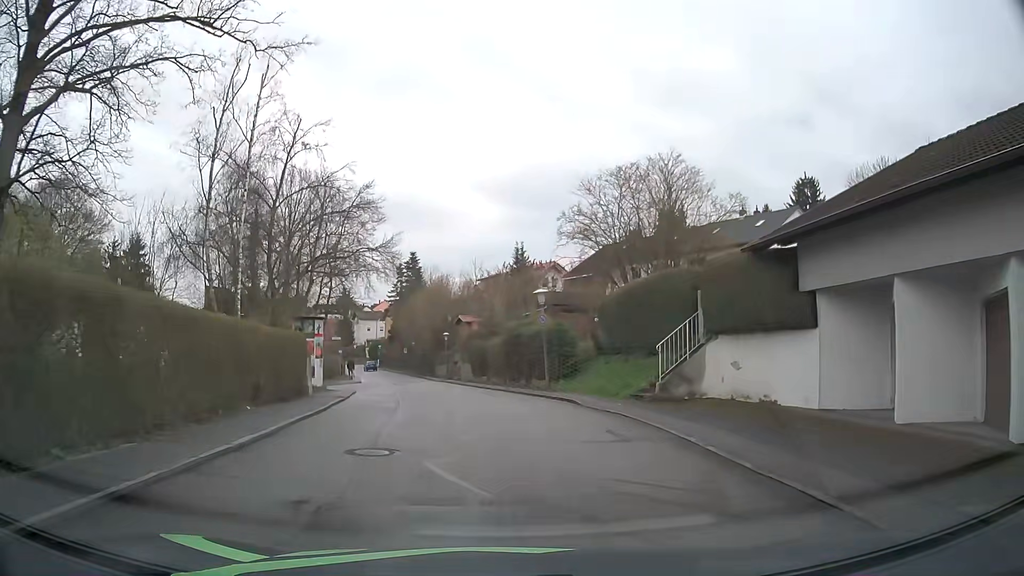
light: Day
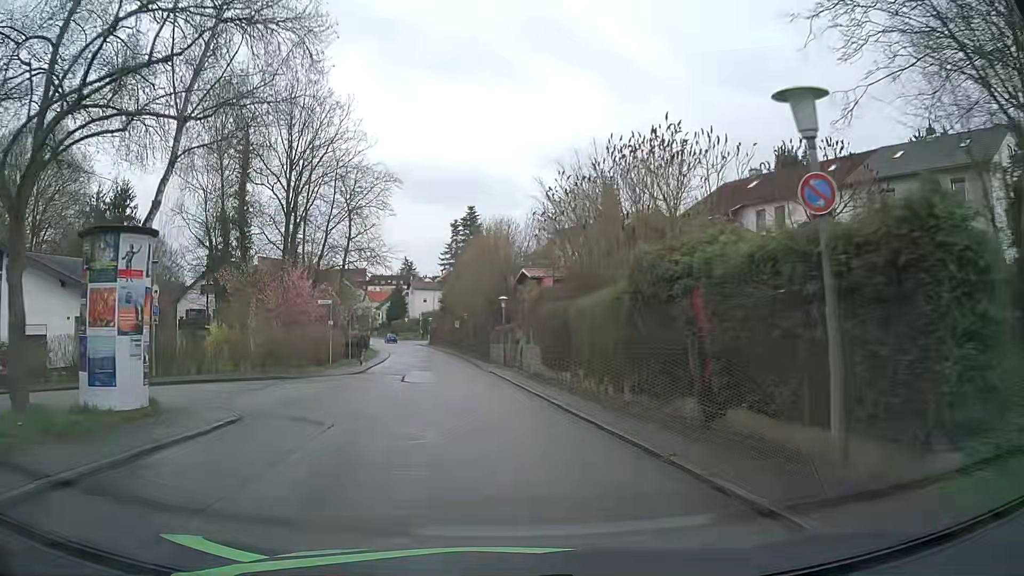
(-0.9, +19.9) m; -6°
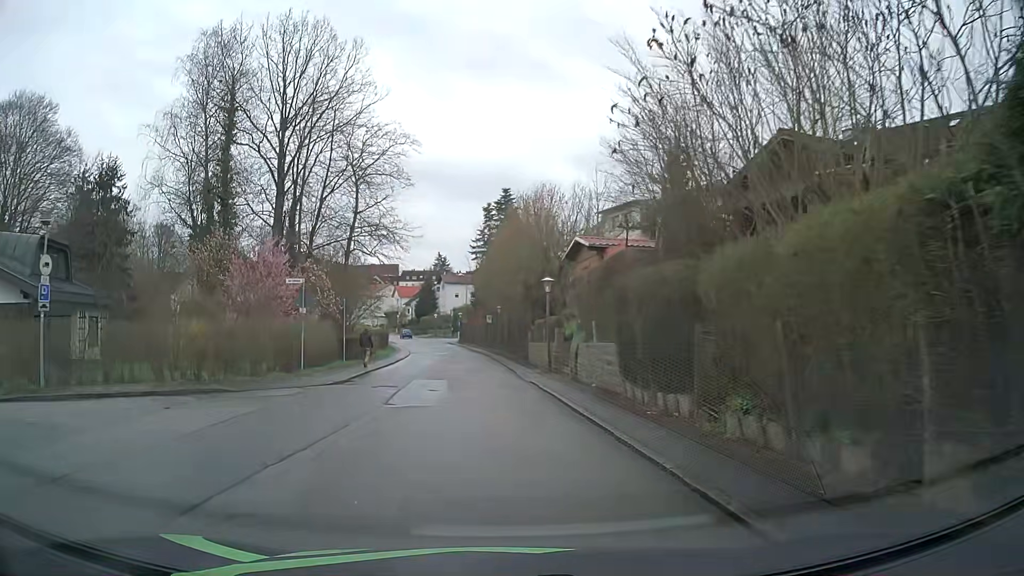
(-0.3, +10.0) m; -3°
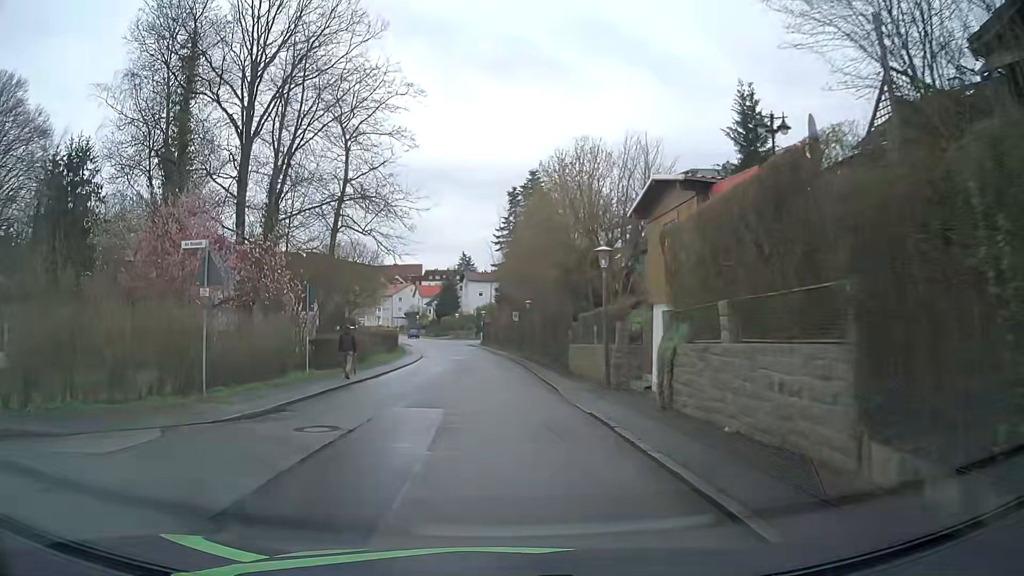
(-0.2, +9.7) m; -2°
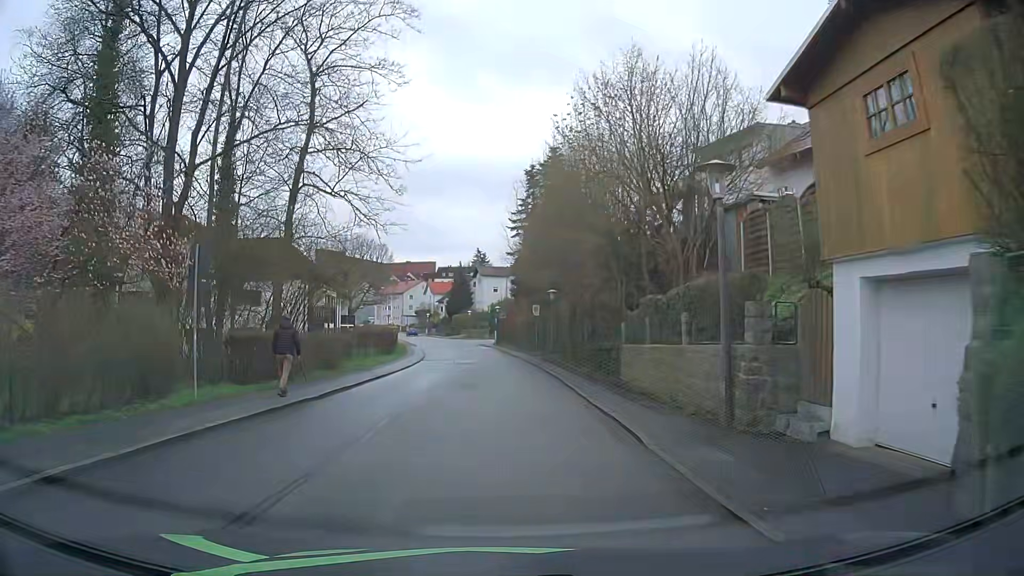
(-0.1, +9.3) m; -1°
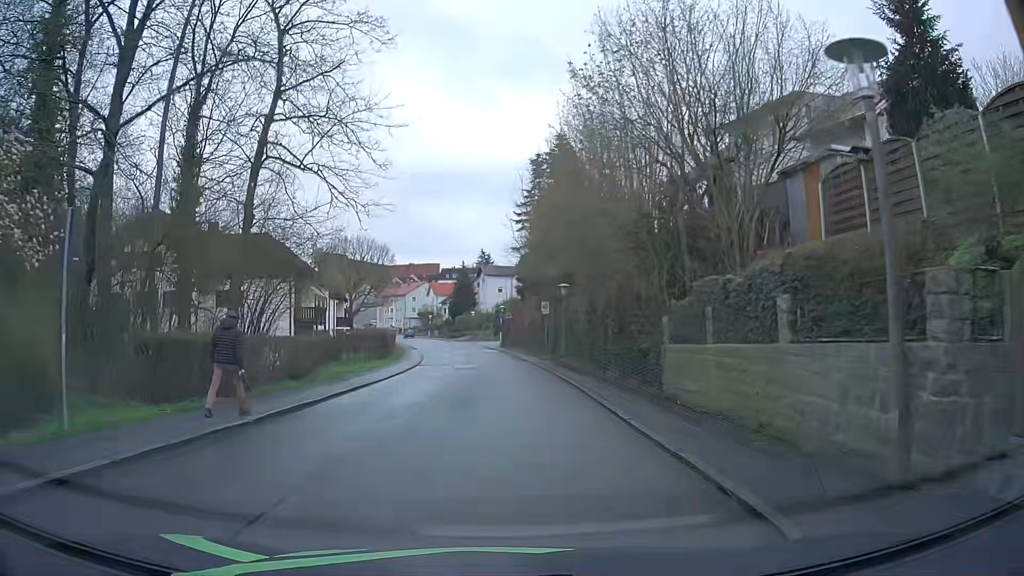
(0.0, +4.6) m; -1°
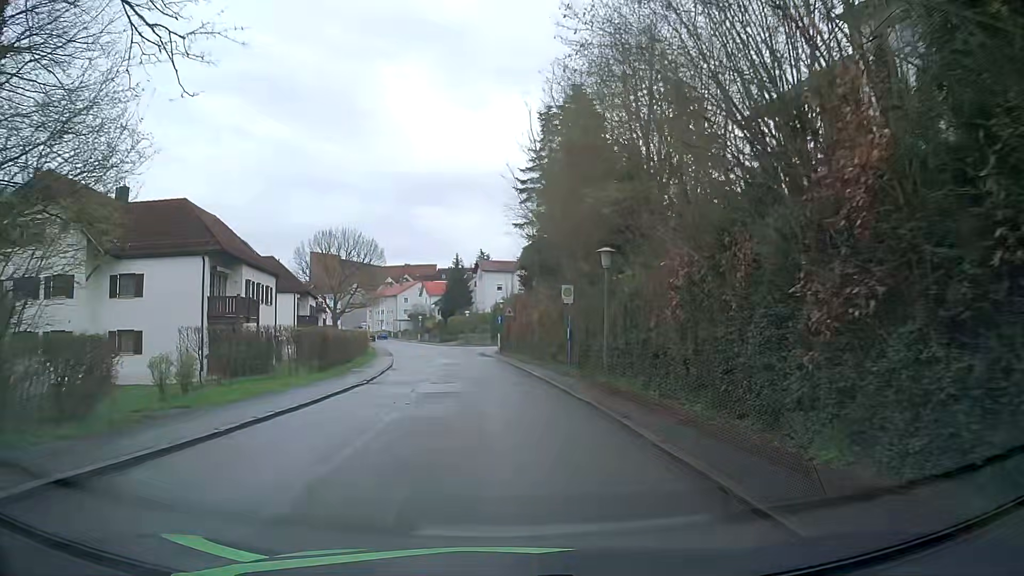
(0.0, +14.0) m; 0°
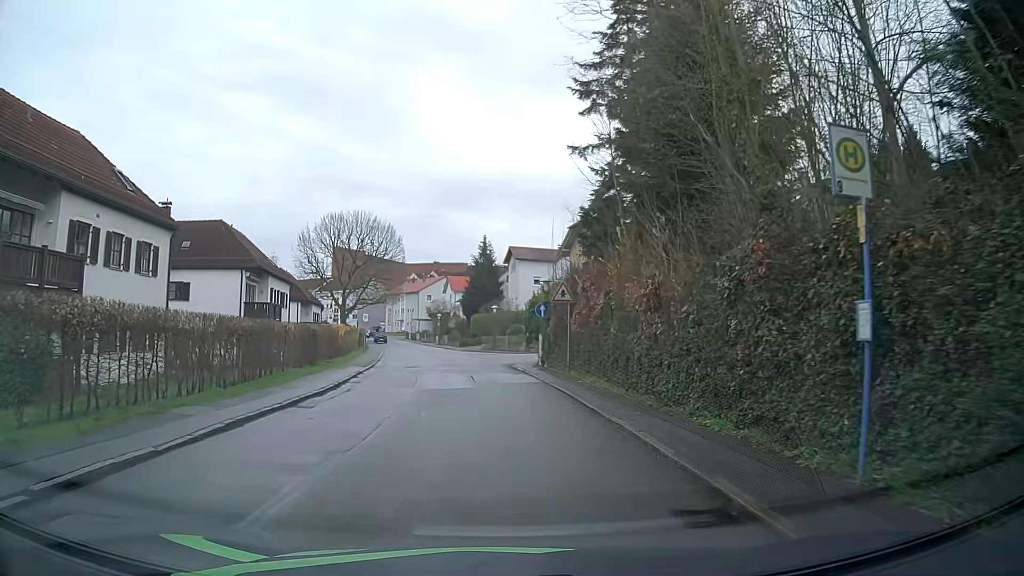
(-0.5, +19.2) m; -4°
(0, +10) (-1, +20) (-1, +30) (-2, +40) (-4, +50) (-5, +60) (-7, +70) (-9, +79) (-11, +89) (-13, +99) m
